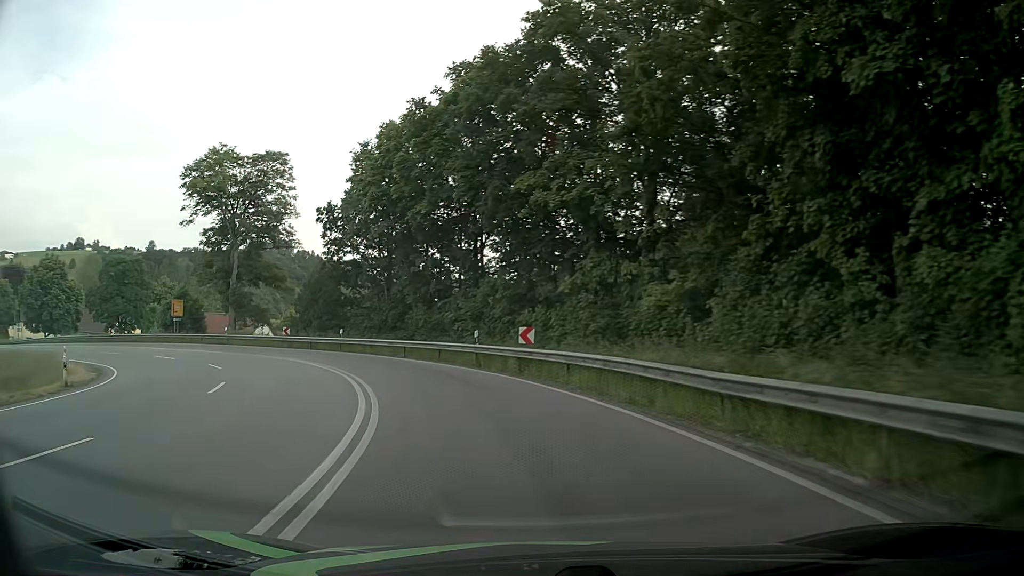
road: primary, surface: asphalt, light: Day
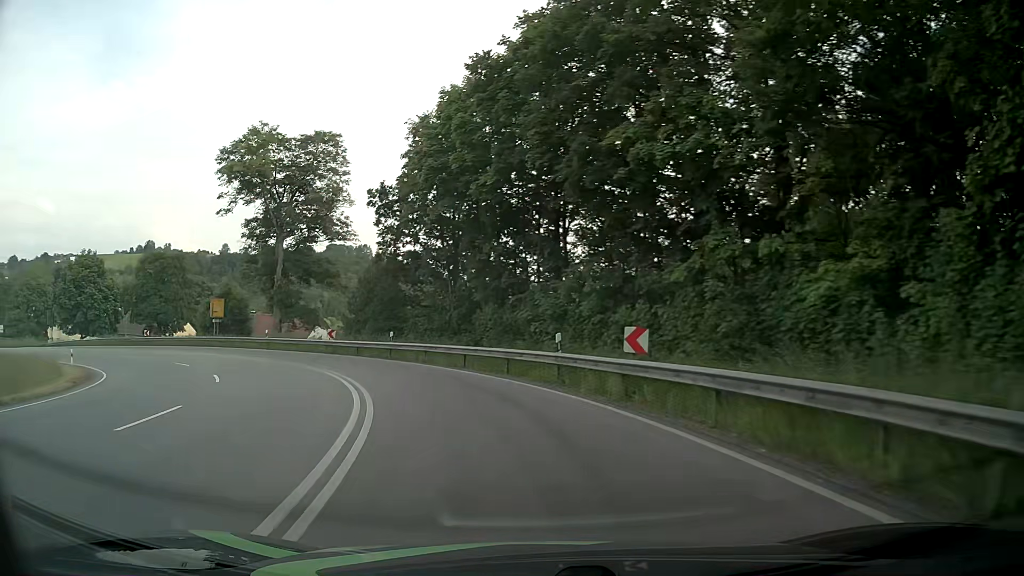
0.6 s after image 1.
(-0.4, +7.5) m; -7°
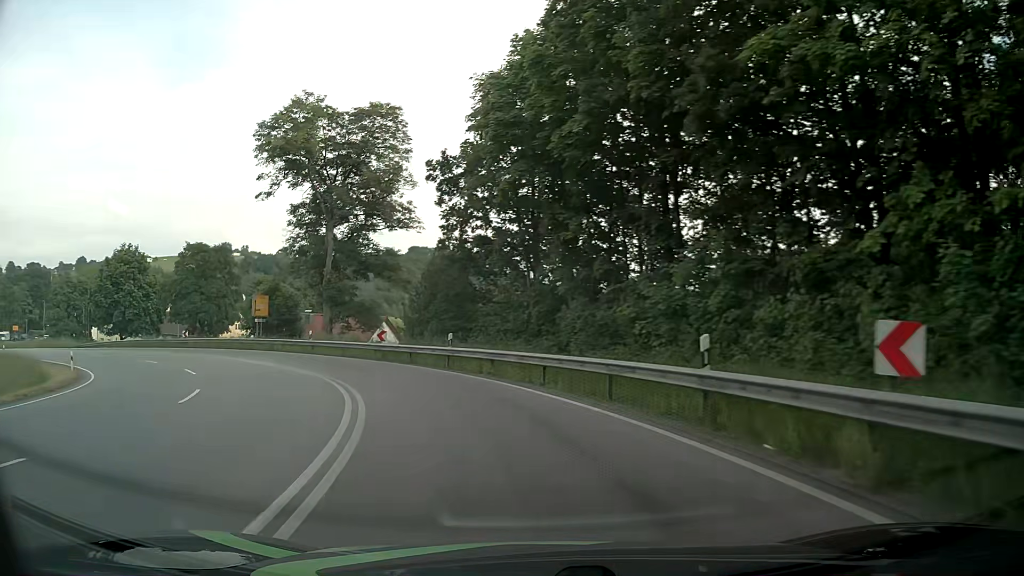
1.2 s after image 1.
(-0.4, +7.5) m; -7°
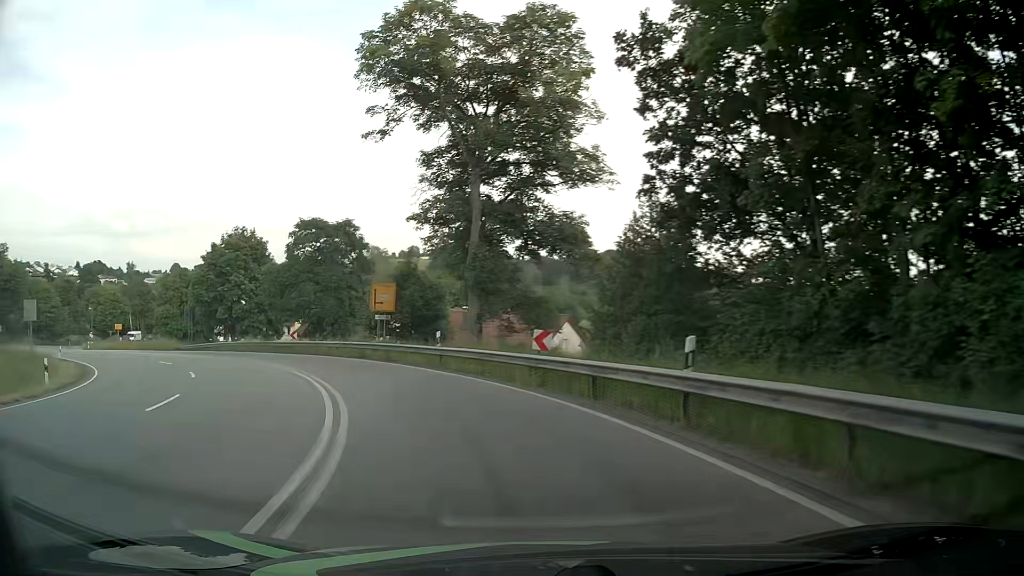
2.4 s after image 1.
(-2.0, +14.9) m; -16°
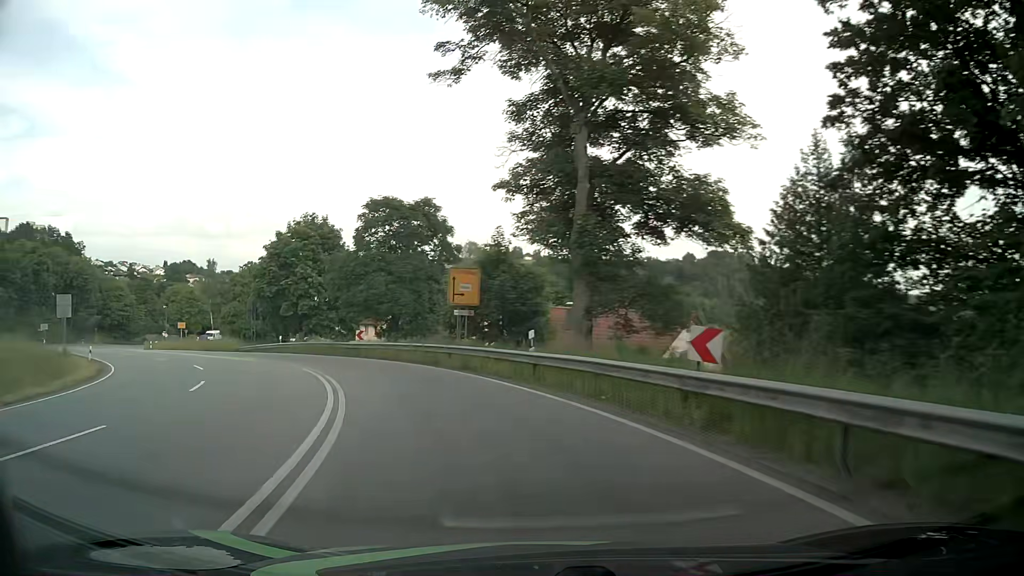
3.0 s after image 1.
(-0.5, +7.5) m; -8°
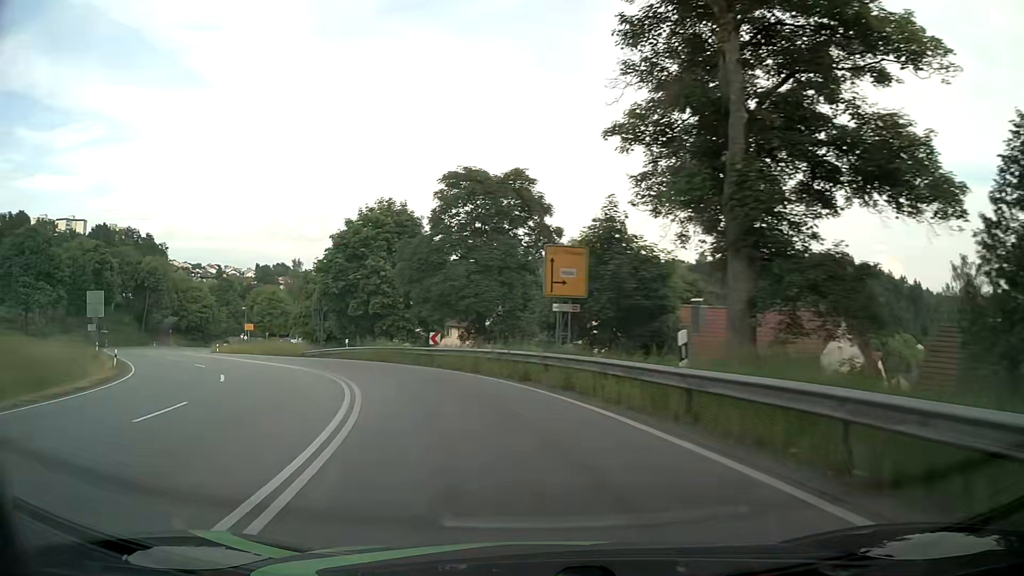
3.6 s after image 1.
(-0.6, +7.5) m; -9°
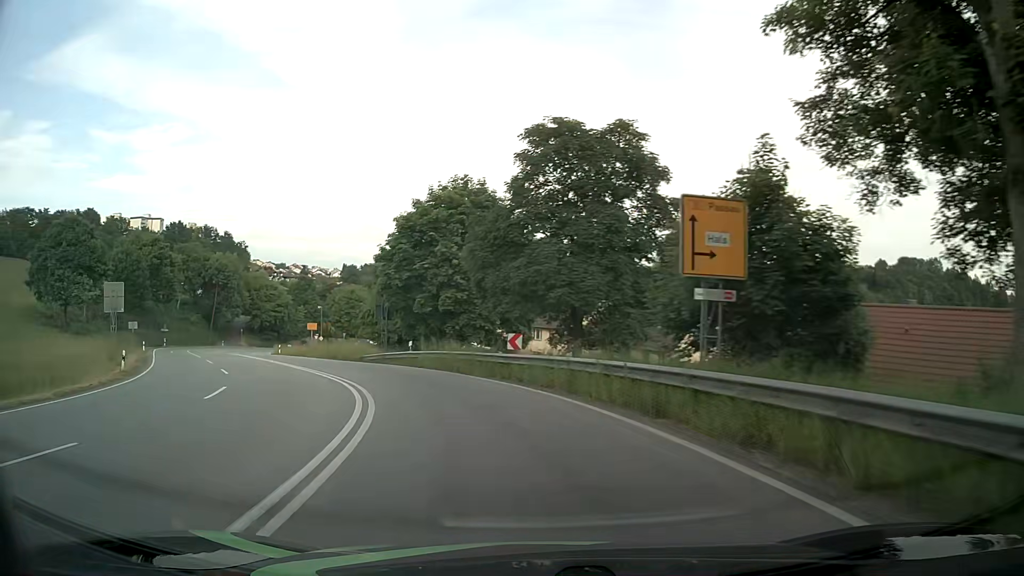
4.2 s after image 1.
(-0.5, +7.5) m; -8°
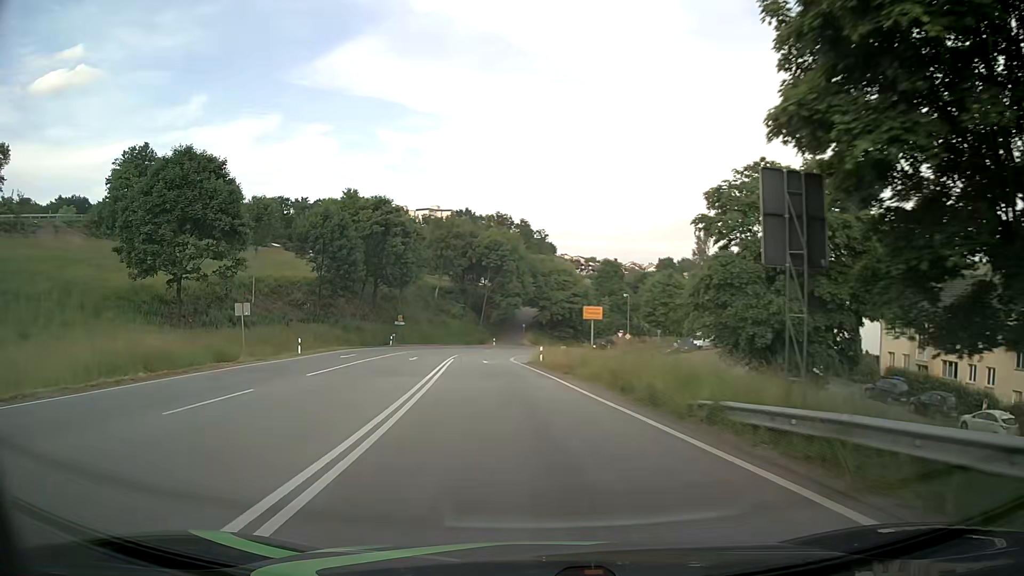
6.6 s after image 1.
(-7.4, +29.0) m; -27°
(0, +10) (-1, +20) (-2, +30) (-3, +40) (-3, +50) (-3, +60) (-3, +70) (0, +80) (+3, +89) (+8, +98) m
